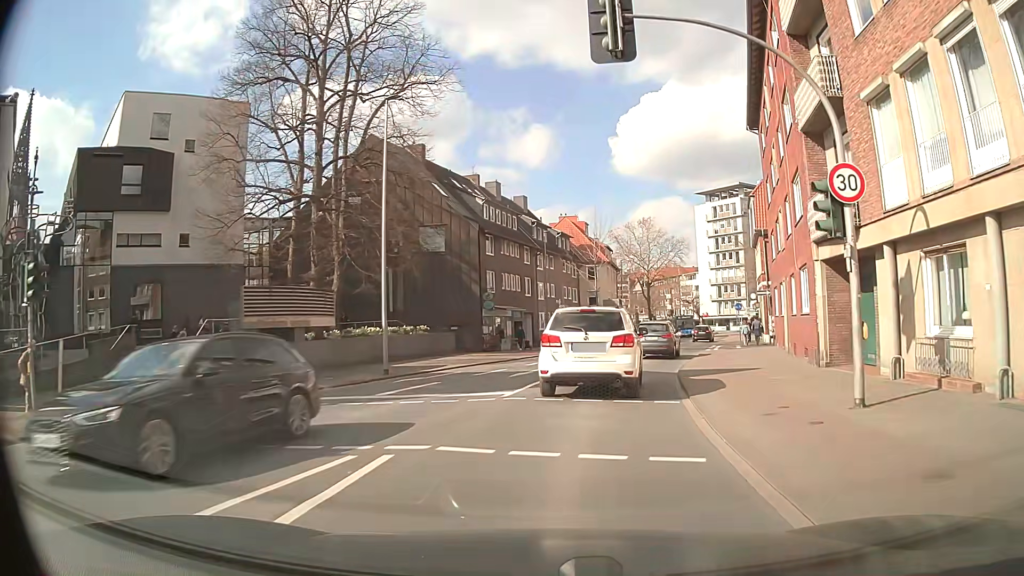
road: secondary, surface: asphalt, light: Day
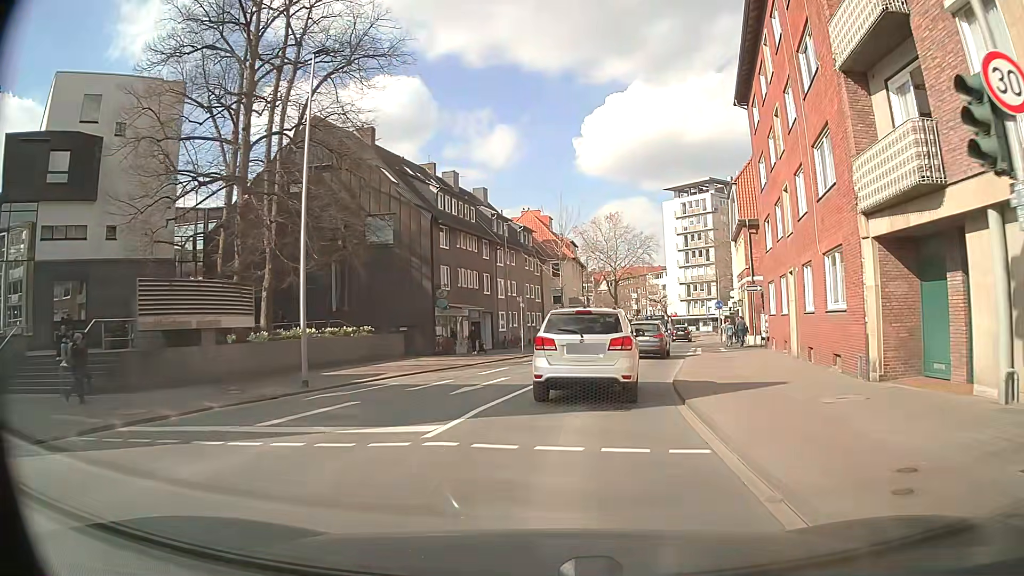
(-0.1, +4.8) m; 0°
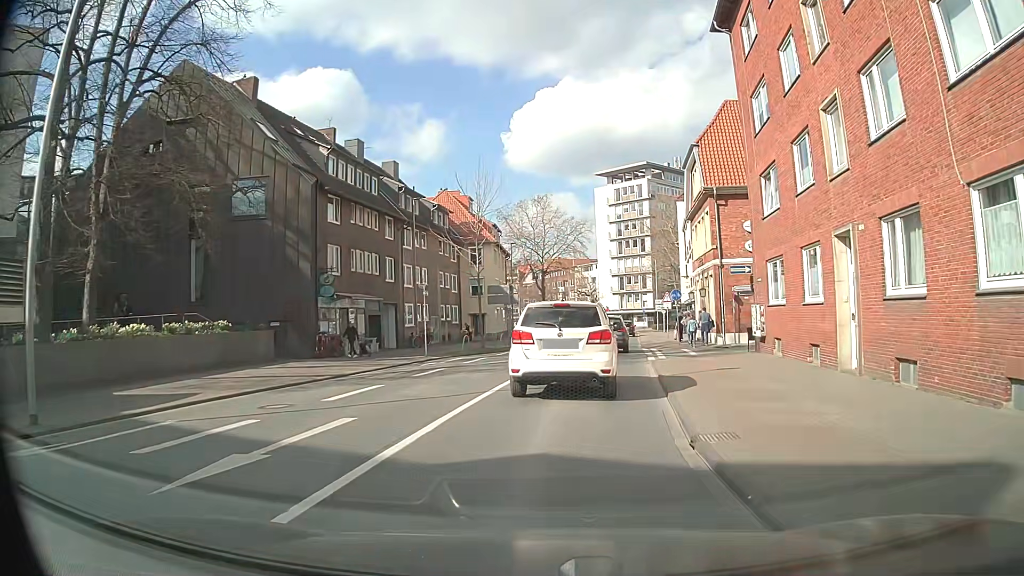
(+0.7, +9.2) m; +8°
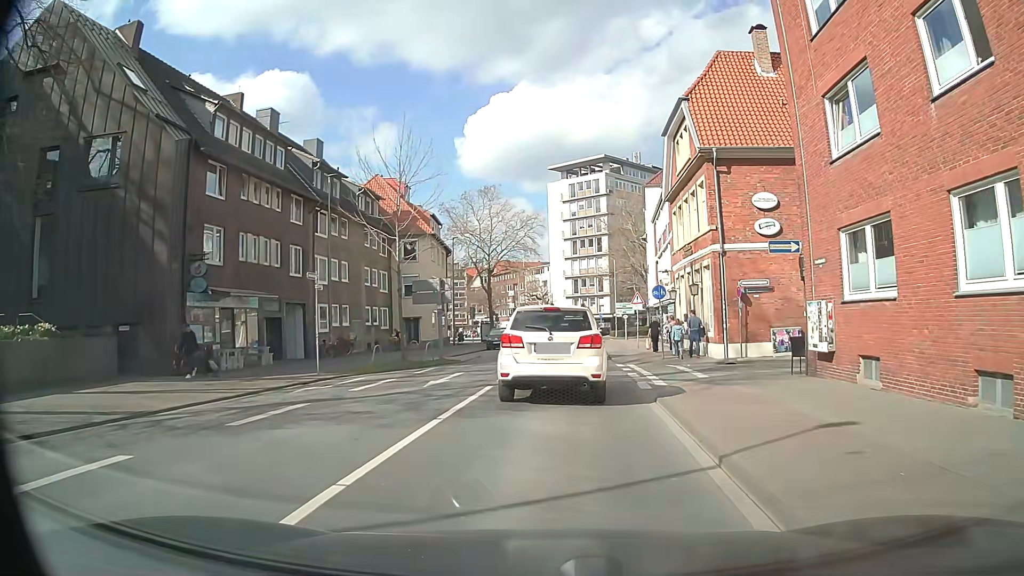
(+0.3, +9.0) m; +5°
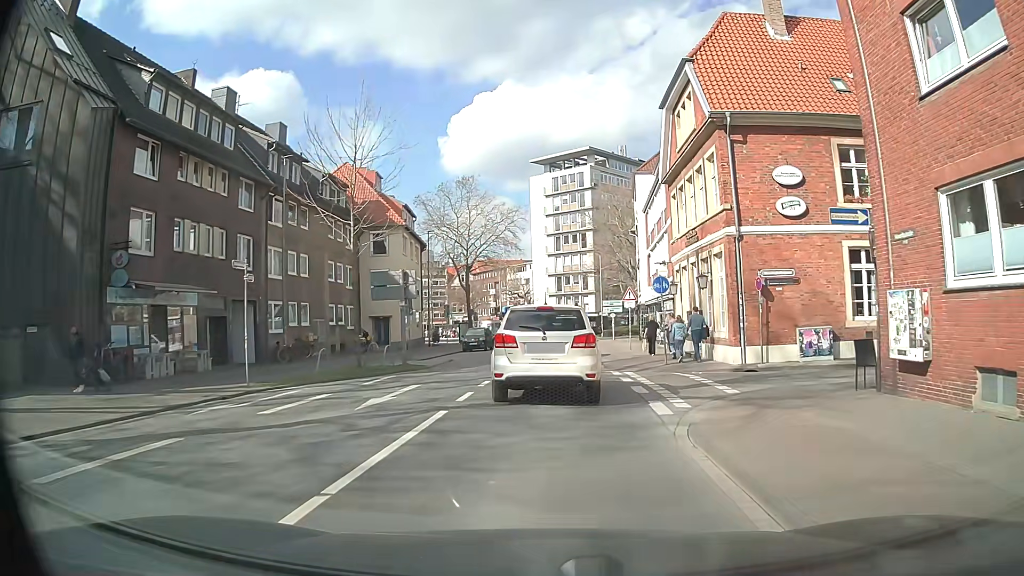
(+0.1, +4.4) m; +1°
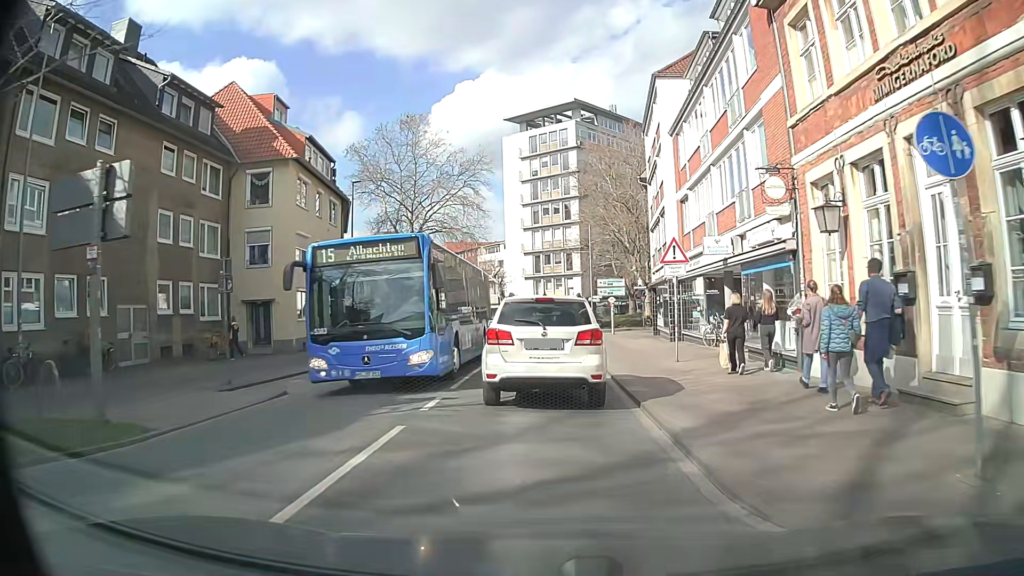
(+0.4, +18.1) m; +2°
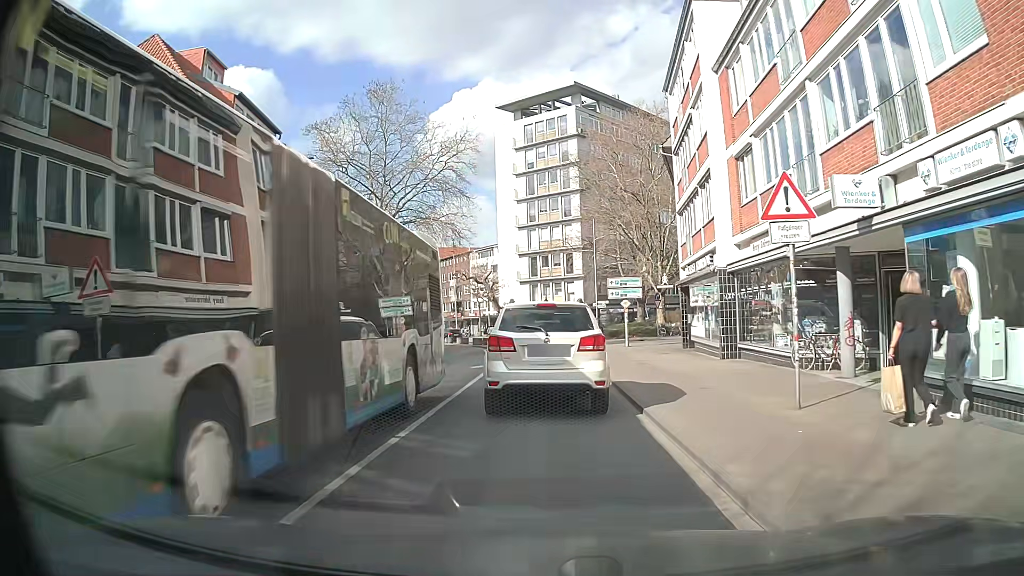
(0.0, +8.9) m; +1°
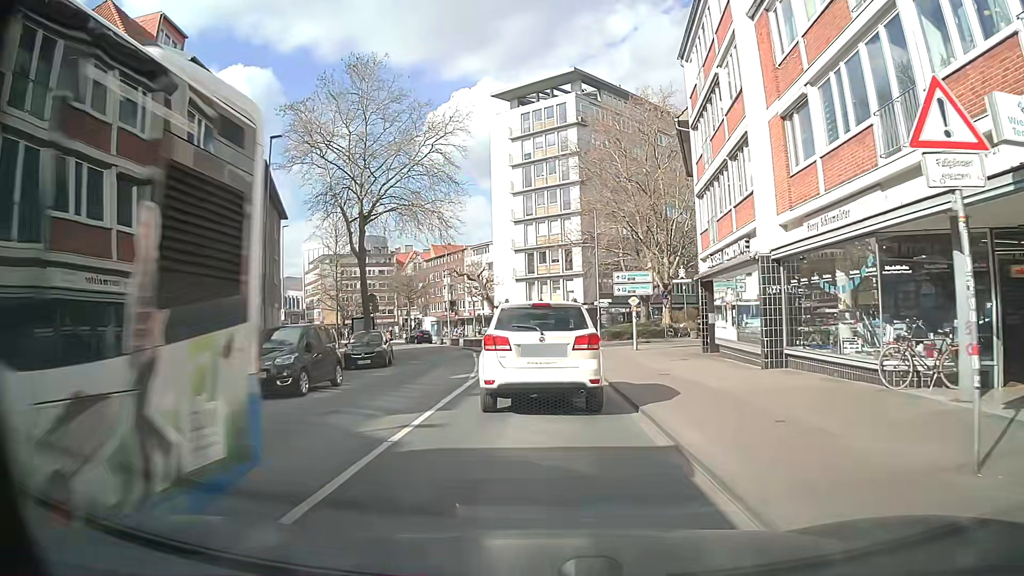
(0.0, +4.3) m; -1°
